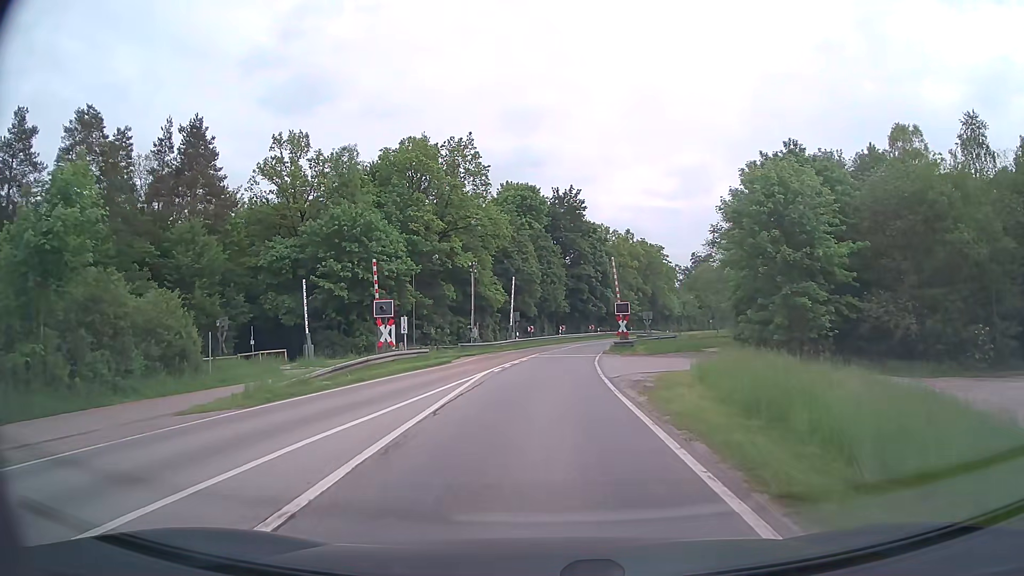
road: secondary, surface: asphalt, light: Day
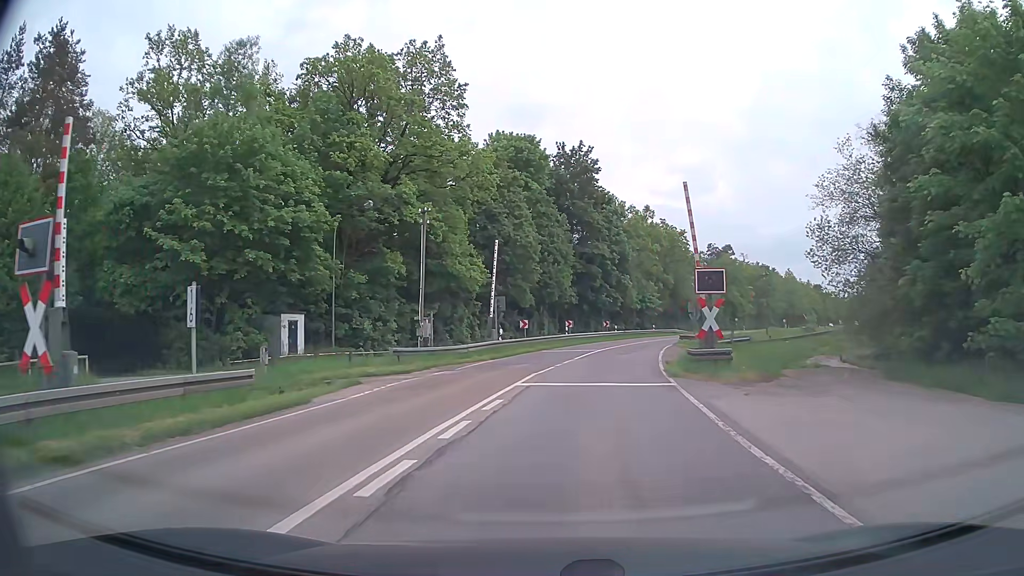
(-0.1, +21.6) m; 0°
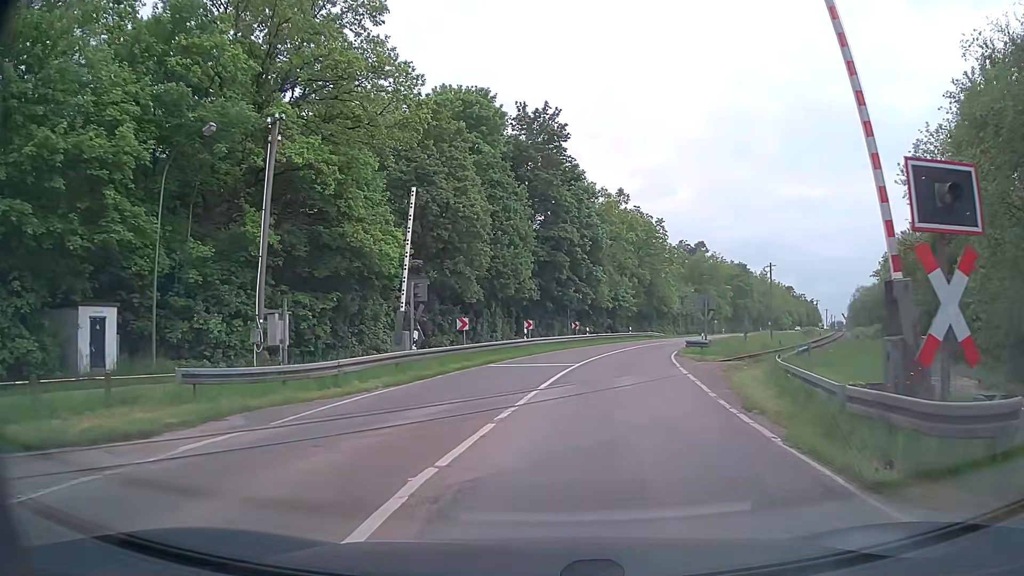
(+0.3, +13.7) m; +3°
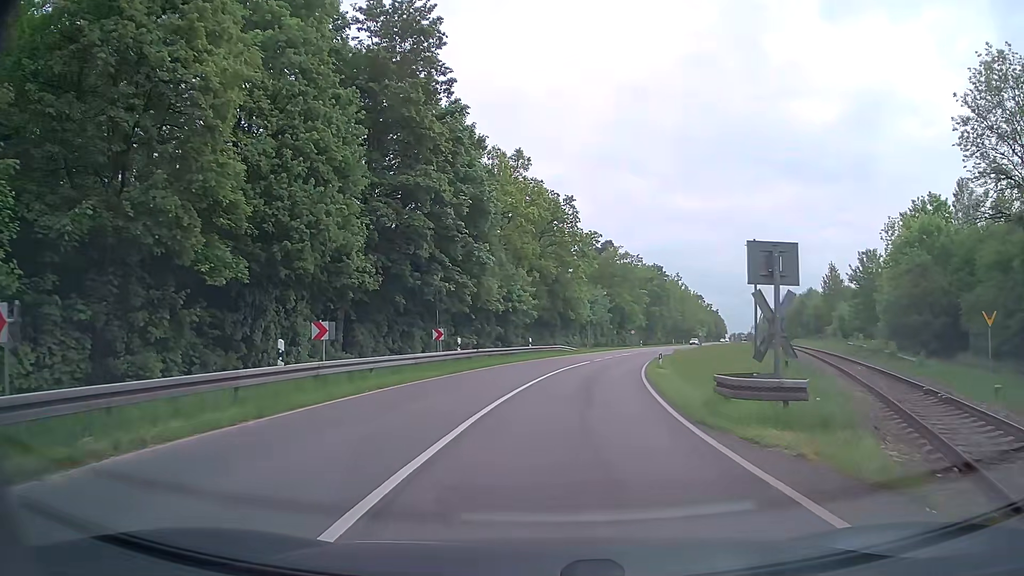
(+2.3, +22.6) m; +10°
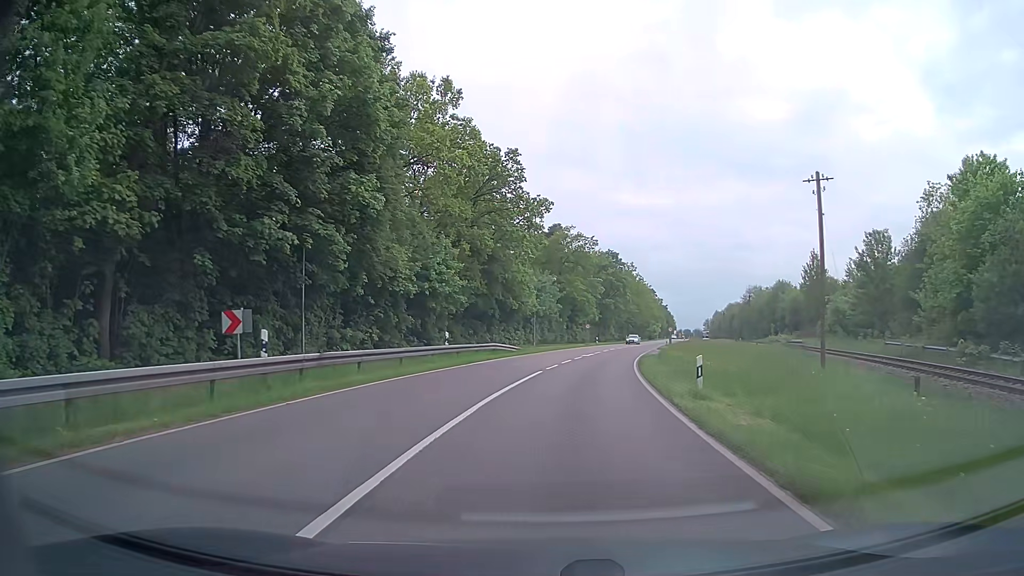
(+0.4, +16.6) m; +4°
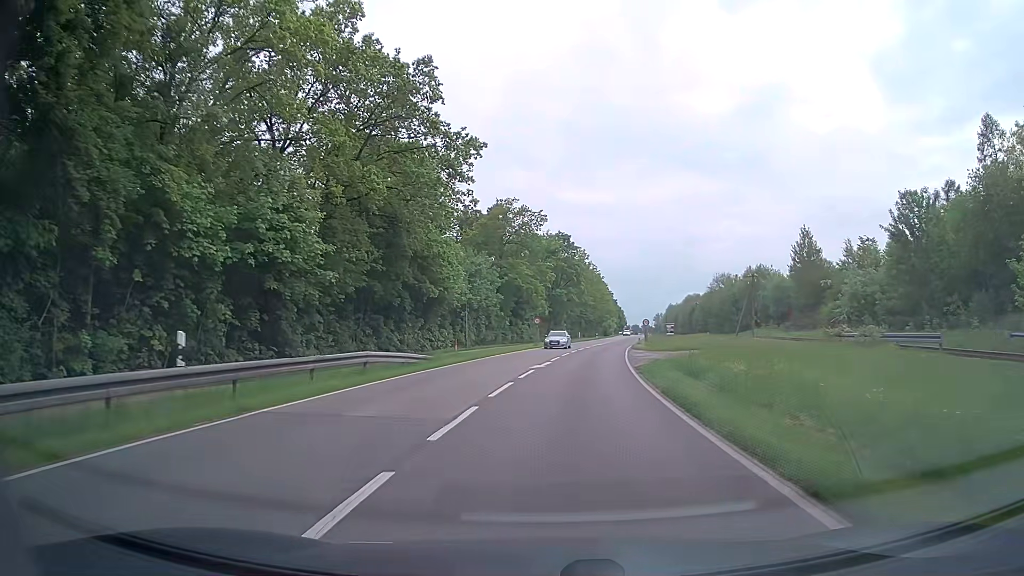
(+0.7, +18.9) m; +4°
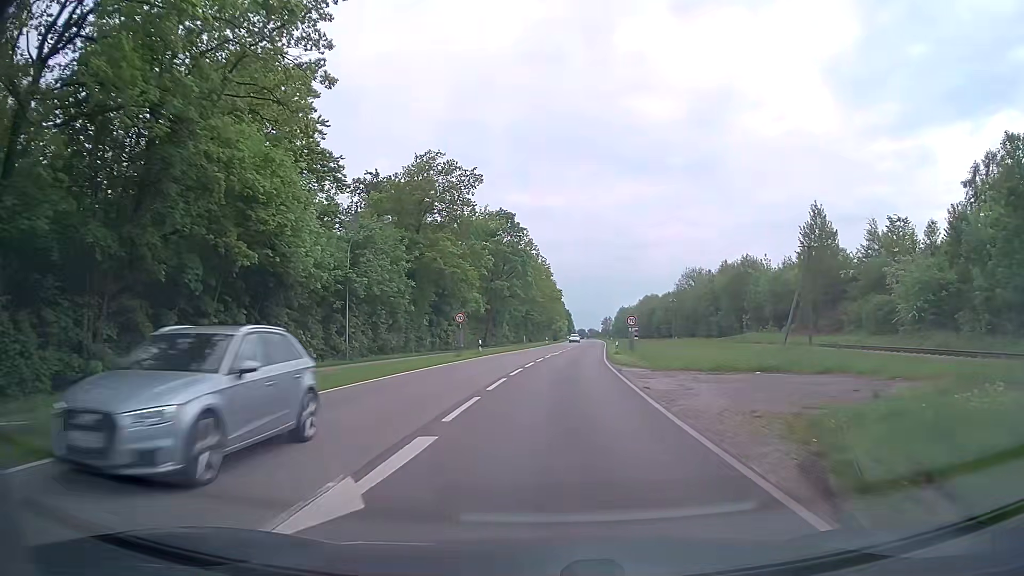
(+1.0, +22.1) m; +5°
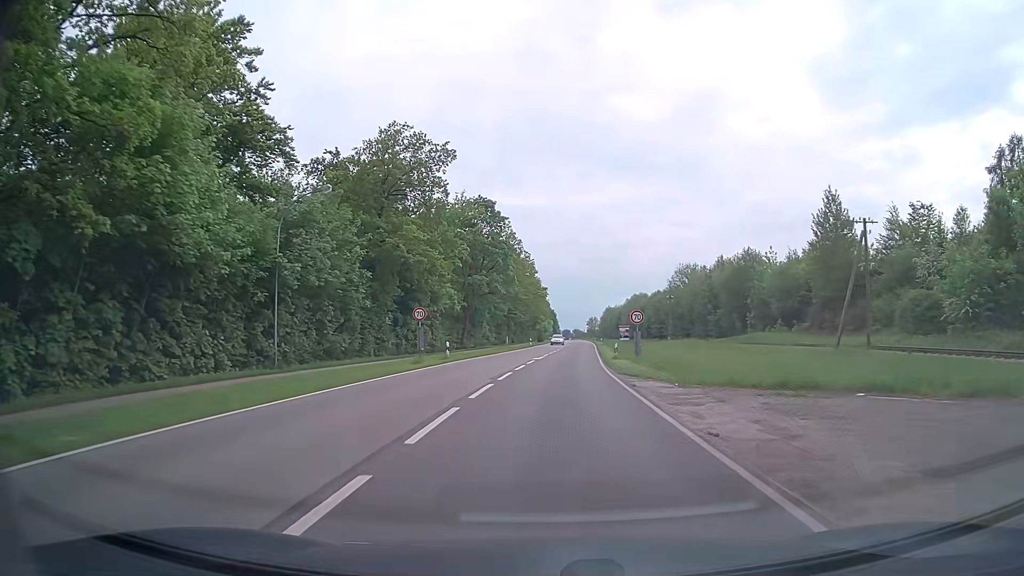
(+0.1, +8.2) m; +1°
(0, +10) (0, +20) (+1, +30) (+2, +40) (+2, +50) (+3, +60) (+4, +70) (+4, +80) (+5, +90) (+6, +100) m
